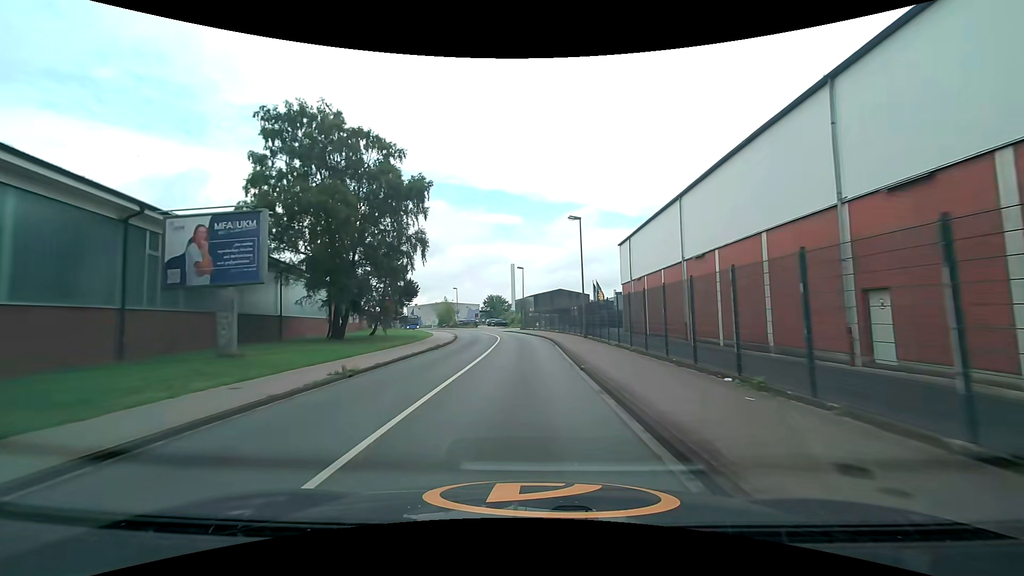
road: unclassified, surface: asphalt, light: Day
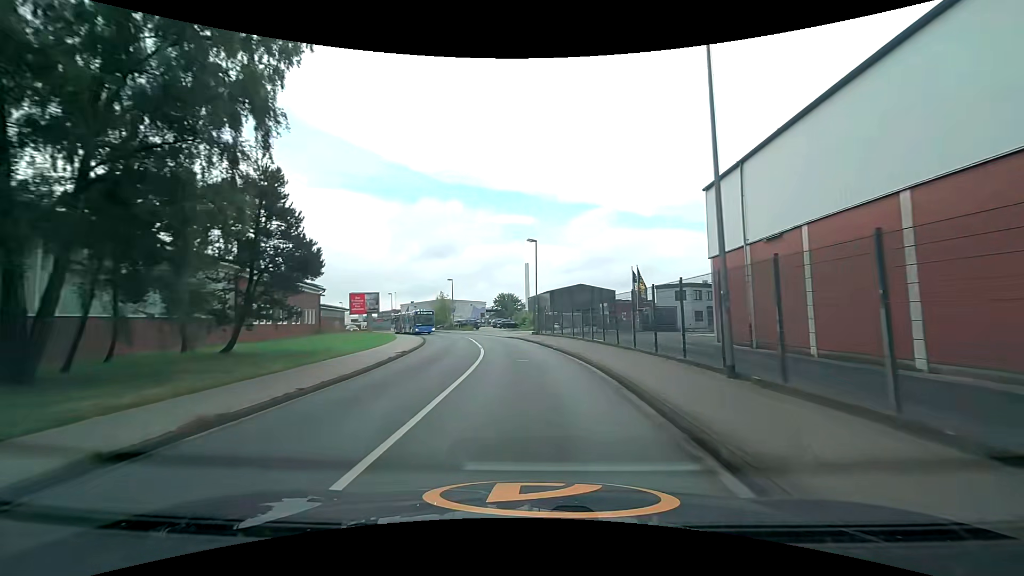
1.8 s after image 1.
(-0.3, +21.3) m; -1°
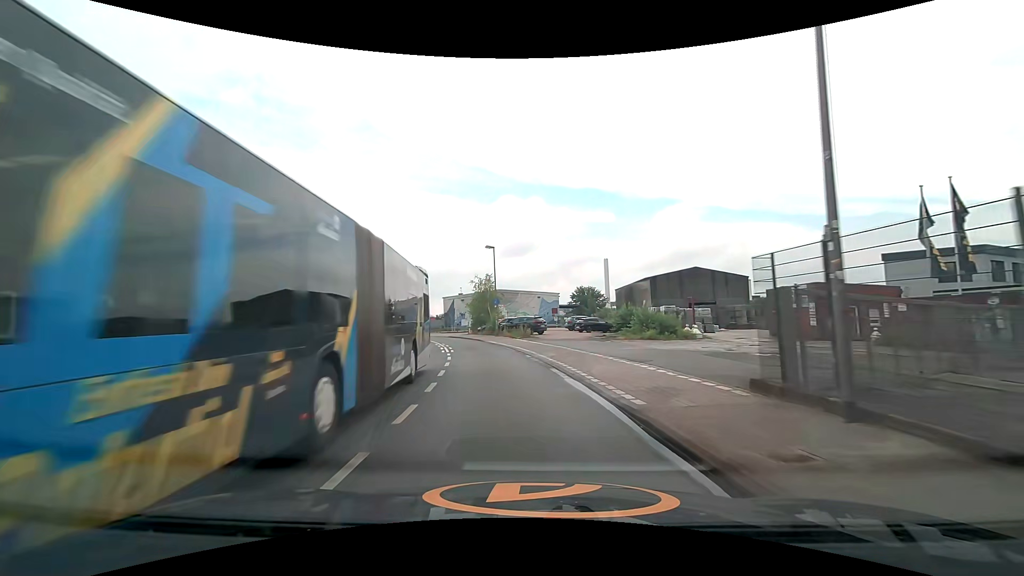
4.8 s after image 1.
(-2.3, +33.5) m; -9°
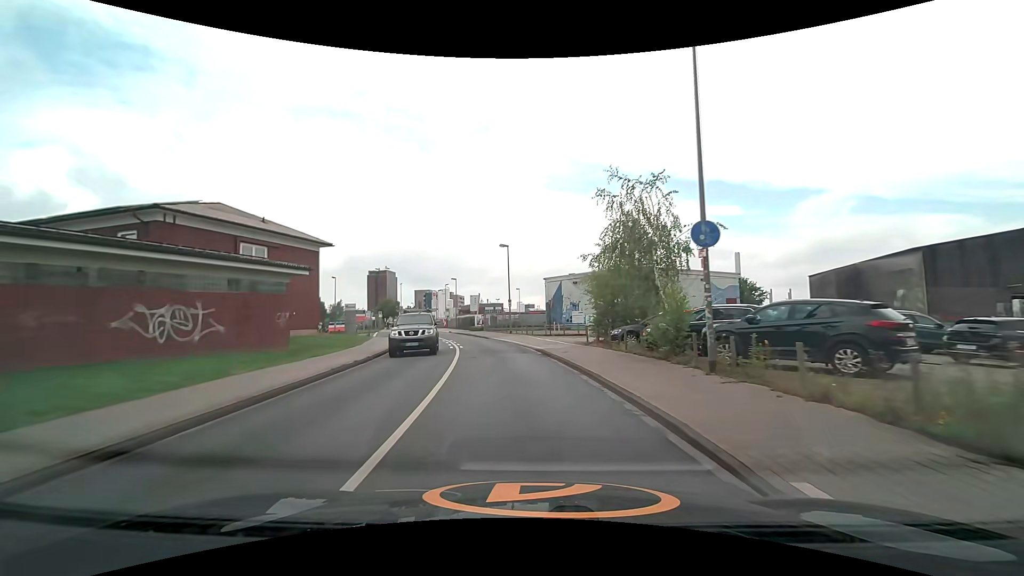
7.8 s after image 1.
(-4.2, +31.7) m; -13°
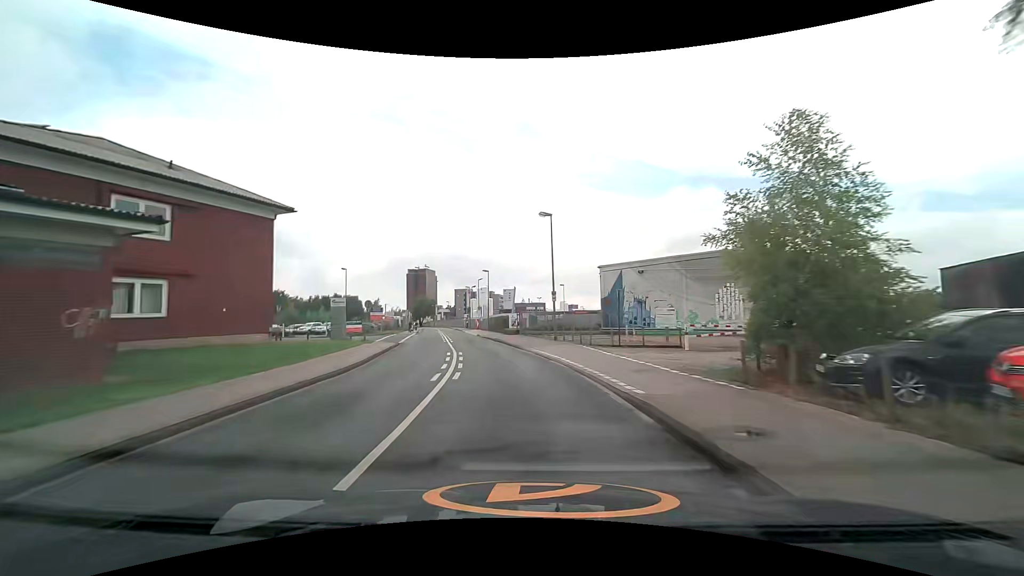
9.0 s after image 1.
(-0.6, +13.1) m; -5°
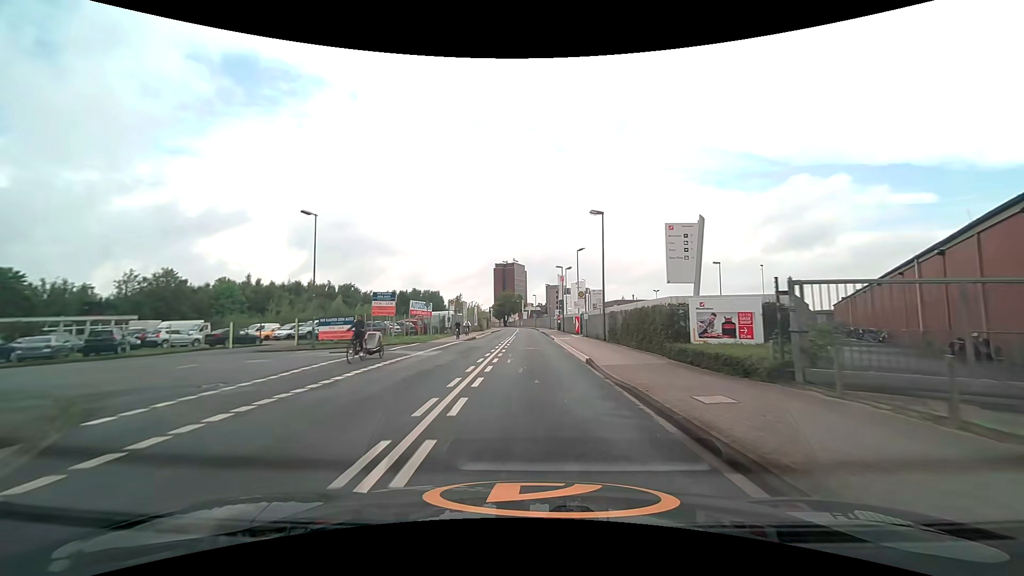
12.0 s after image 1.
(-3.9, +33.5) m; -10°
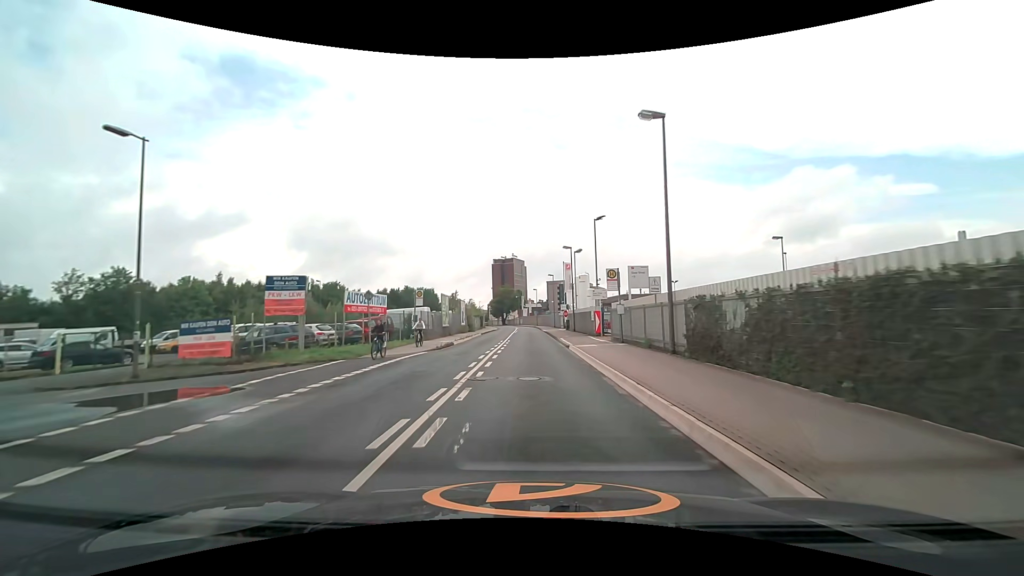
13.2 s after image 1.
(0.0, +13.8) m; 0°
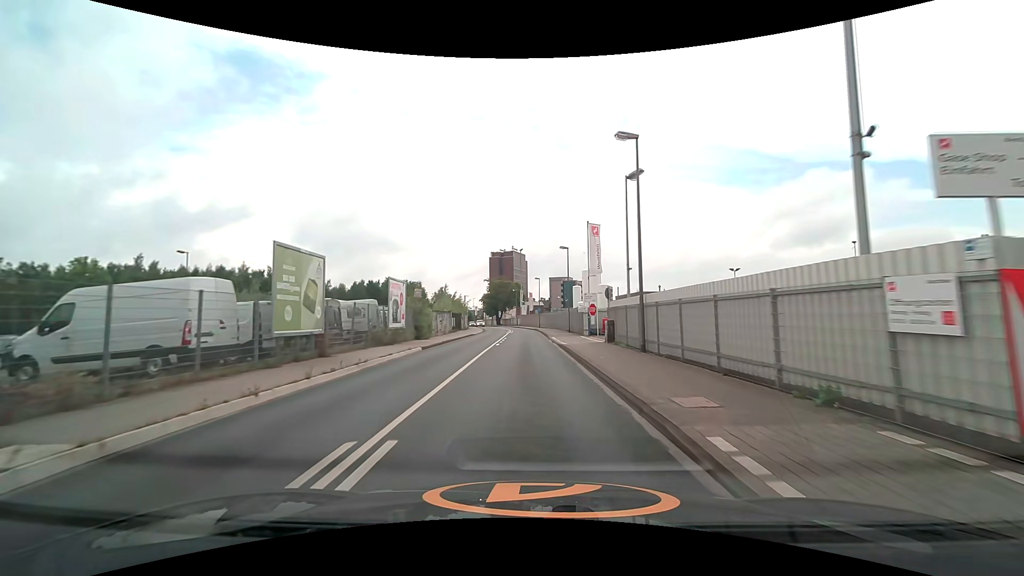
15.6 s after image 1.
(0.0, +28.2) m; 0°
(0, +10) (0, +20) (0, +30) (0, +40) (-1, +50) (-1, +60) (-2, +70) (-3, +80) (-4, +90) (-5, +100) m
